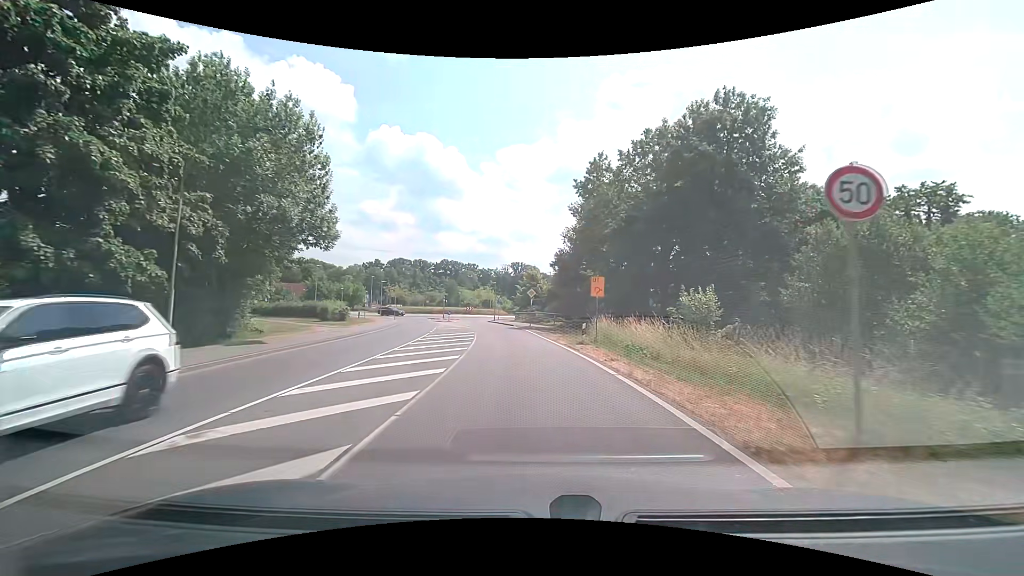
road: secondary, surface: asphalt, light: Day
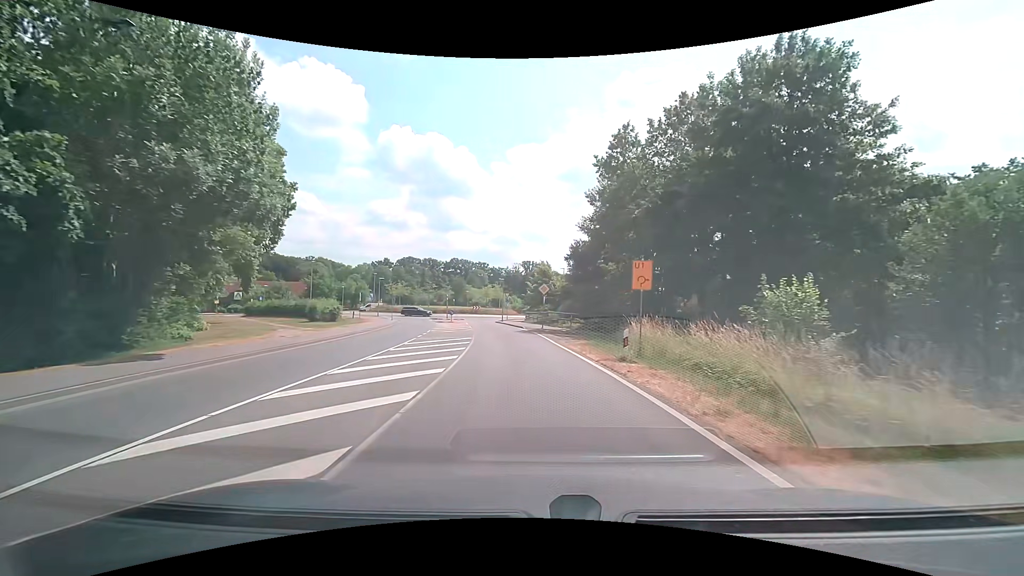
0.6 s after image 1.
(-0.1, +6.7) m; -1°
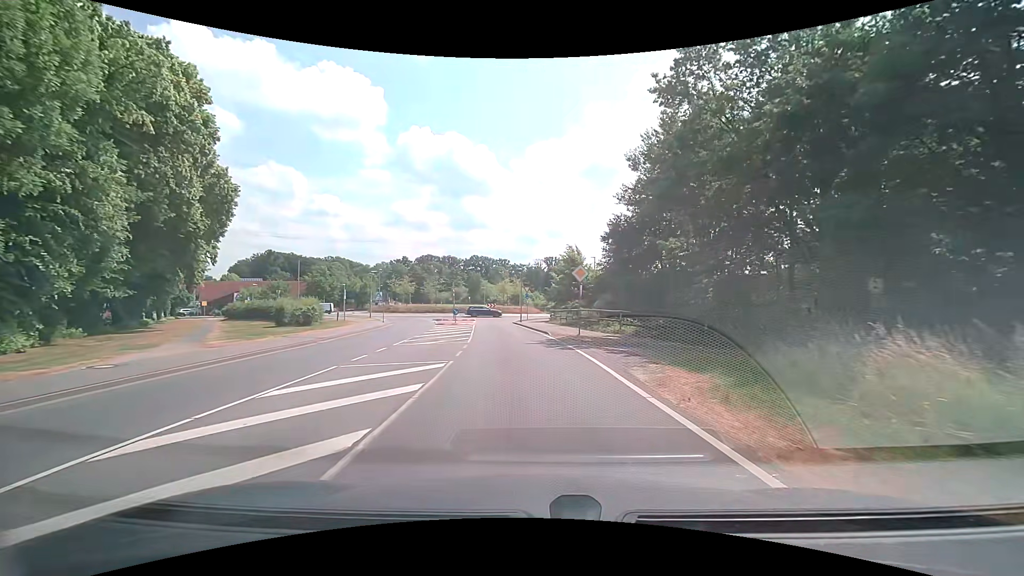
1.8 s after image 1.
(-0.3, +12.6) m; -3°
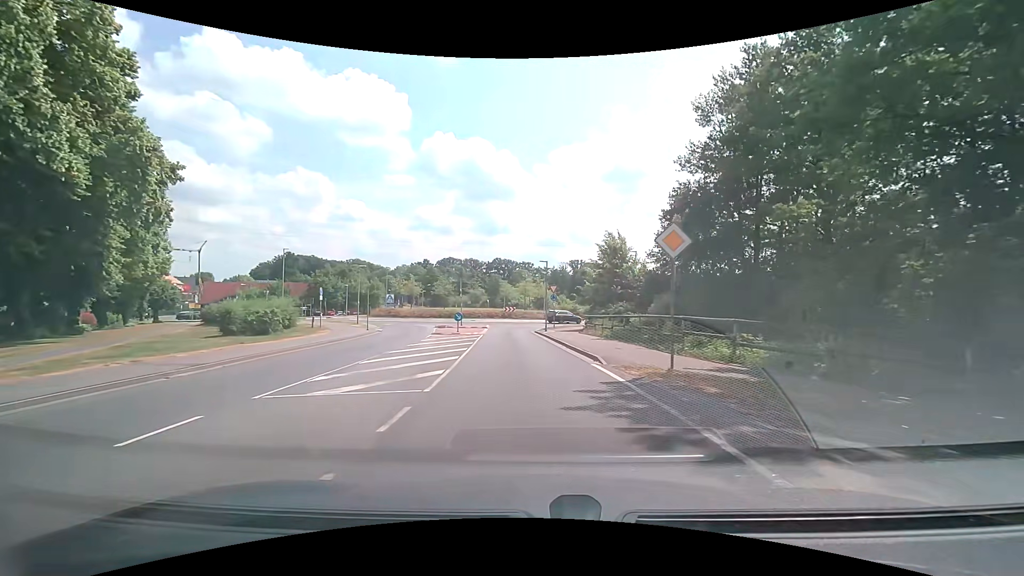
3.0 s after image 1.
(-0.3, +11.5) m; -3°
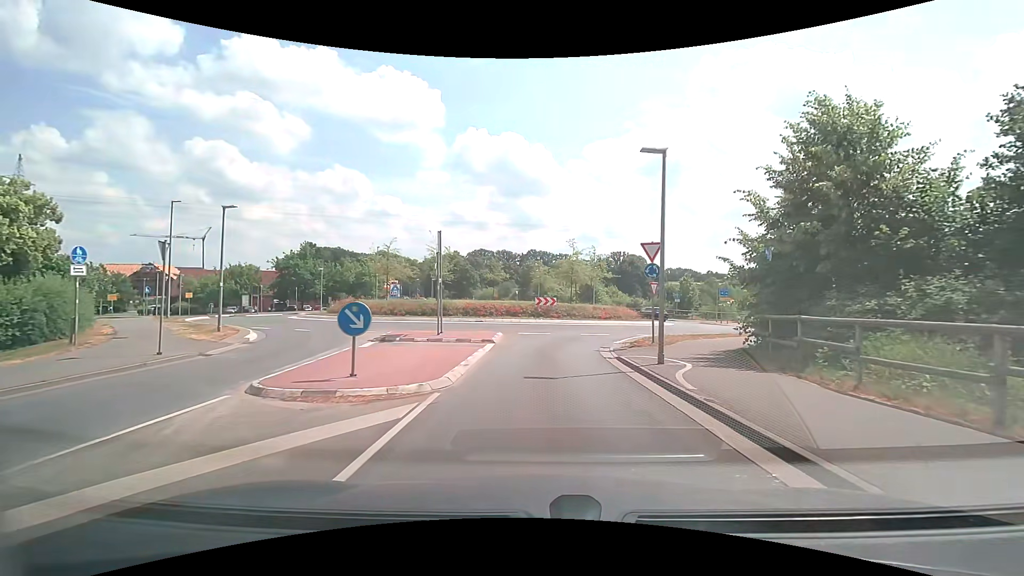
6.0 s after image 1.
(-1.1, +24.5) m; -4°
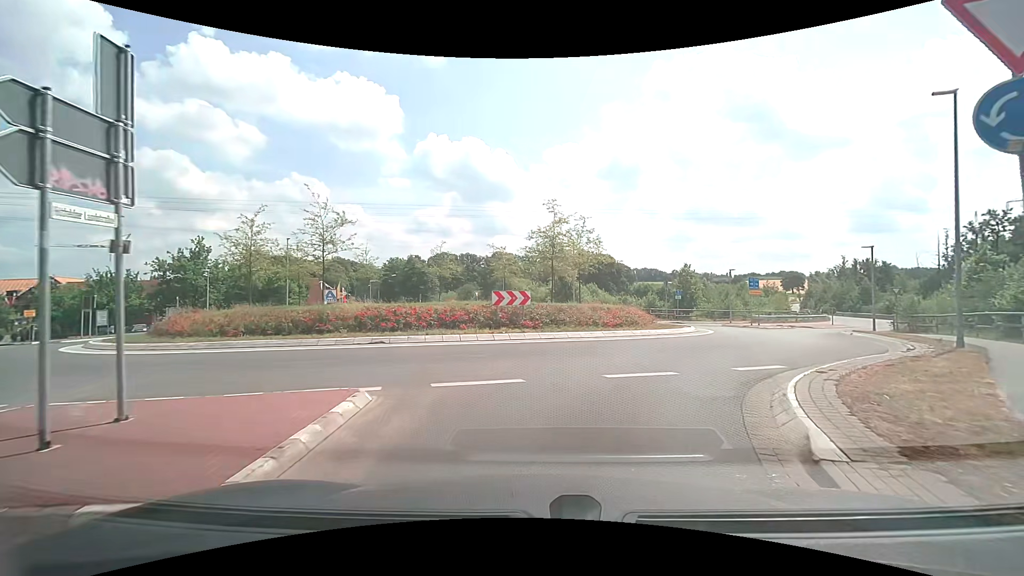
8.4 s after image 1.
(+0.2, +14.7) m; +3°
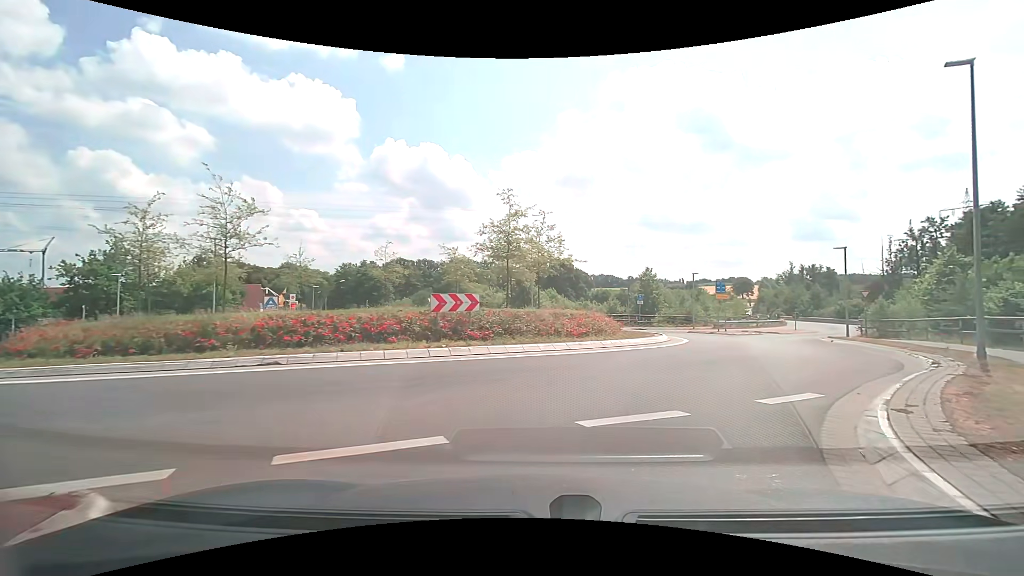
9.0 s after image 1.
(+0.1, +3.4) m; +5°
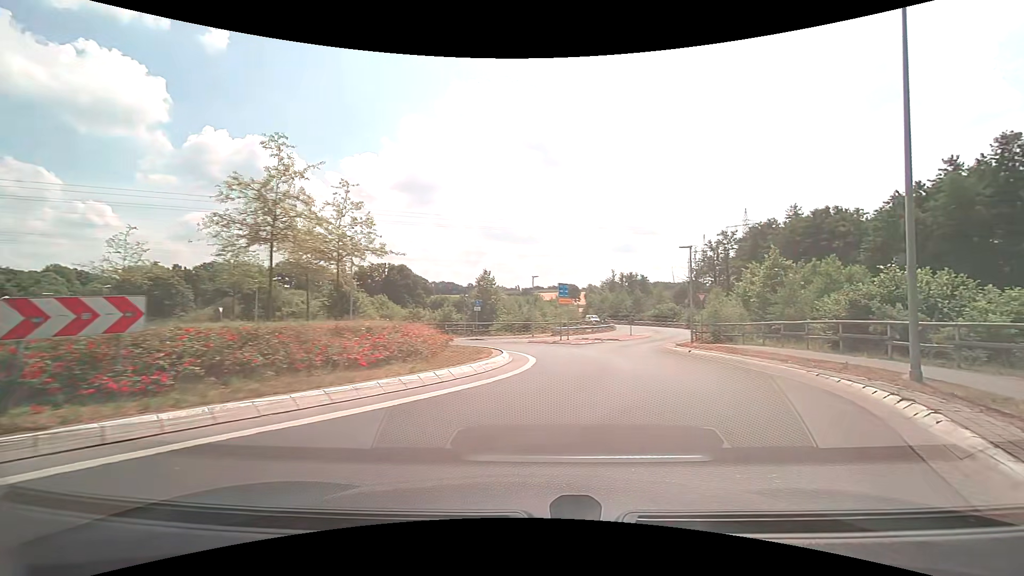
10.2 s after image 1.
(+0.9, +6.6) m; +17°
(+2, +10) (+2, +20) (-2, +29) (-10, +34) (-20, +37) (-28, +43) (-35, +50) (-41, +58) (-47, +66) (-54, +73) m
